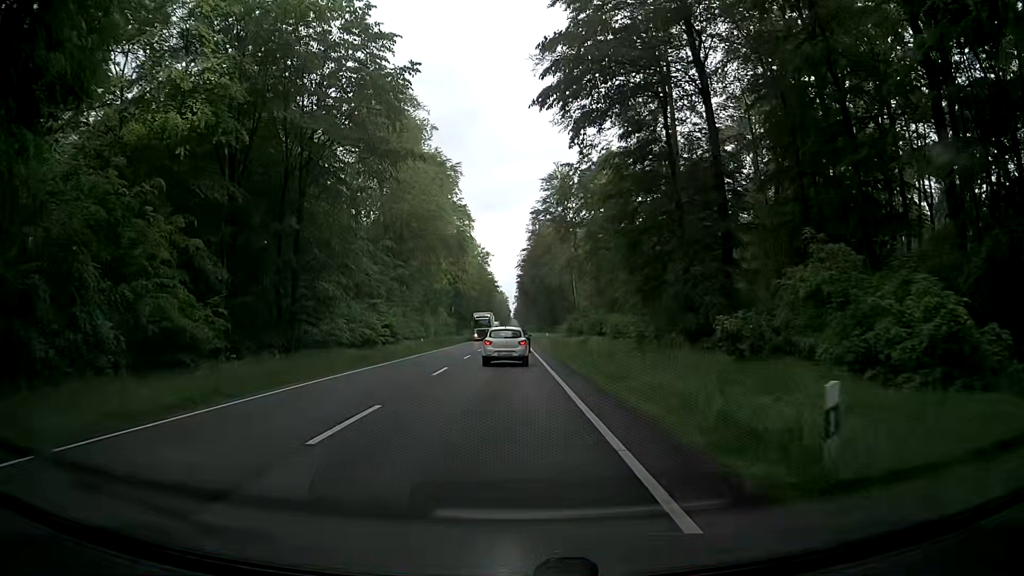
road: primary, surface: asphalt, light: Day
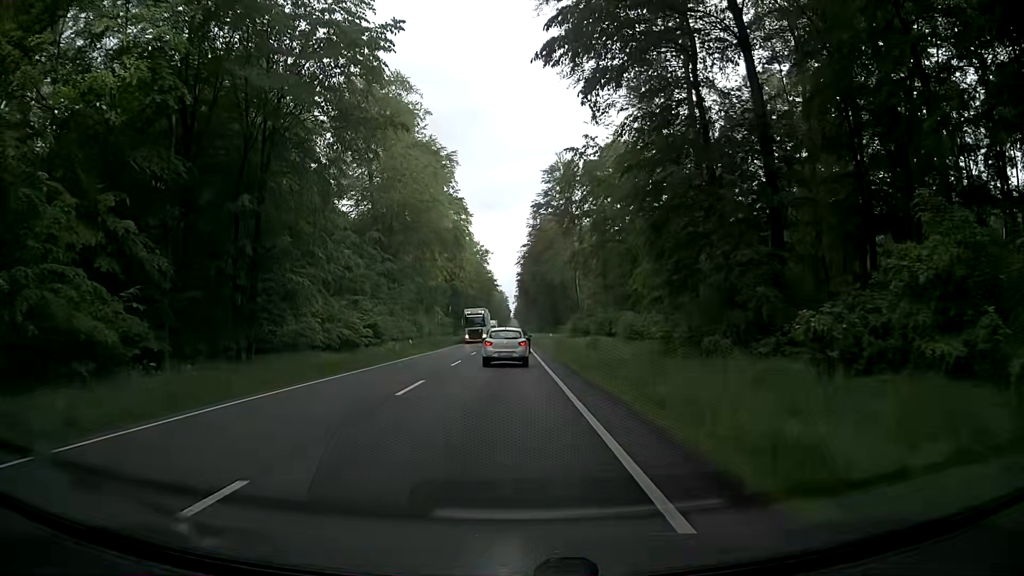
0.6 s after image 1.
(-0.1, +6.0) m; +1°
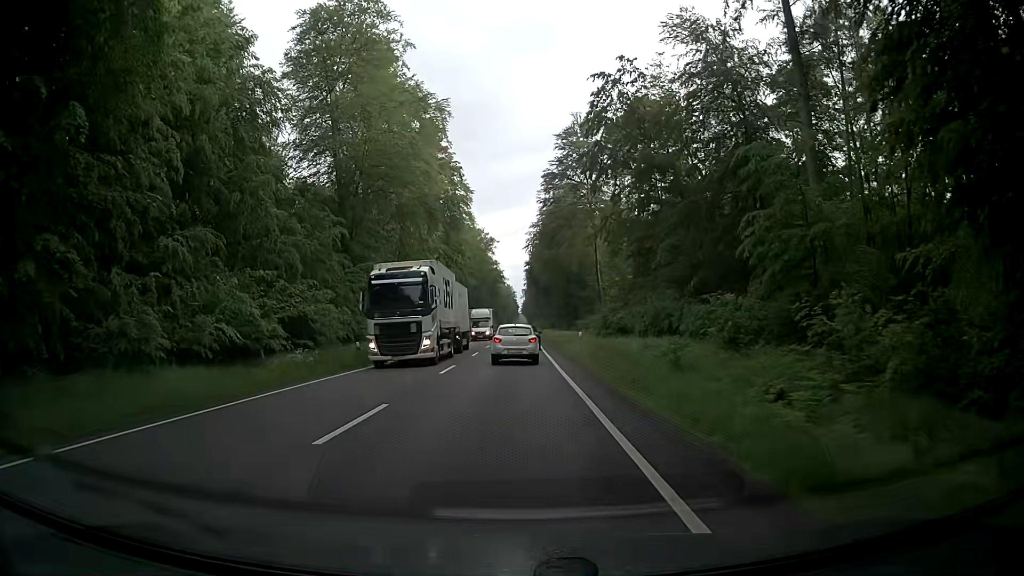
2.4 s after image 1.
(-0.9, +18.3) m; -4°
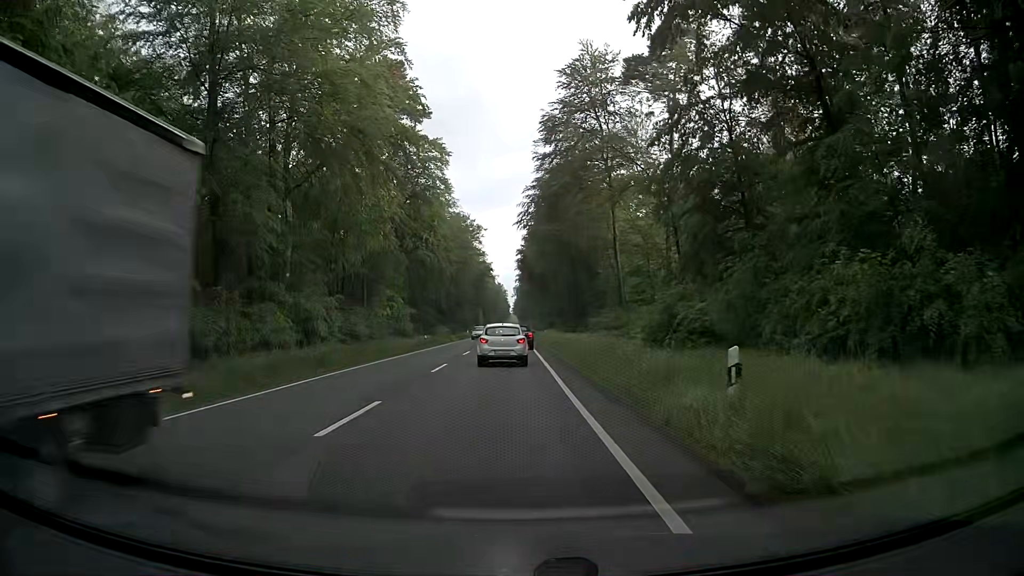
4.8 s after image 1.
(+0.6, +23.7) m; +2°
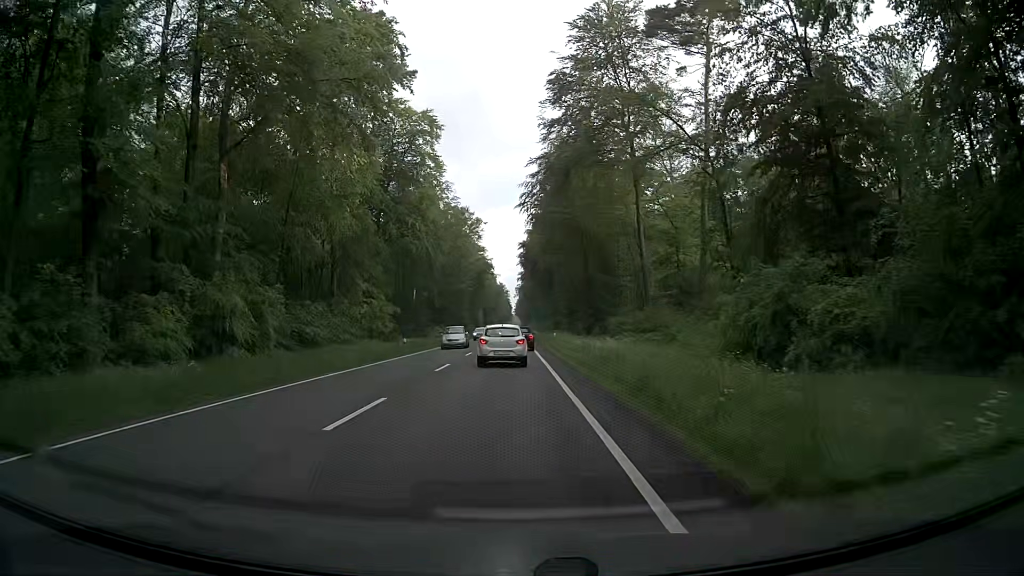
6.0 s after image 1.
(0.0, +11.6) m; +1°
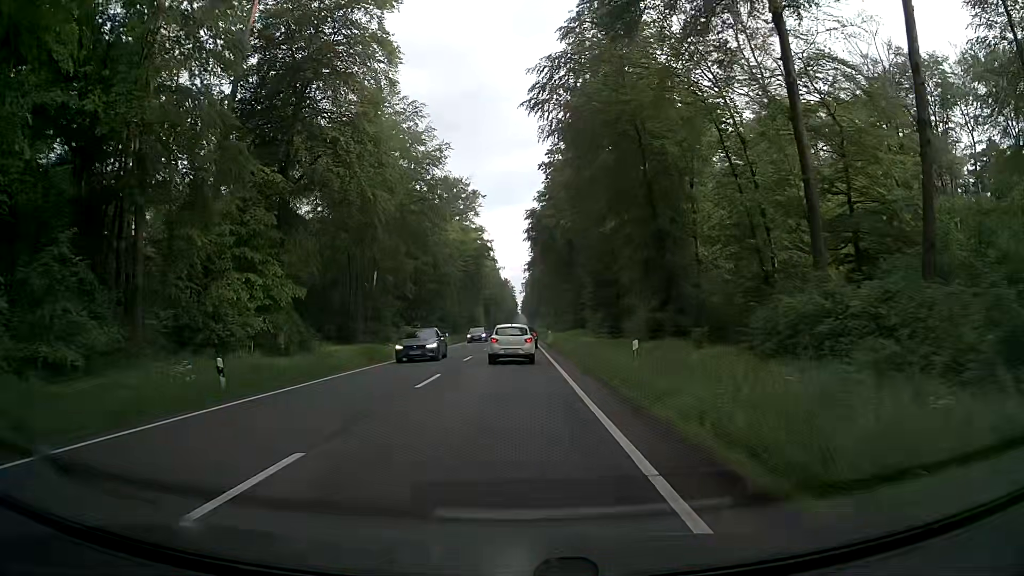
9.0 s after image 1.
(-0.5, +30.0) m; -1°
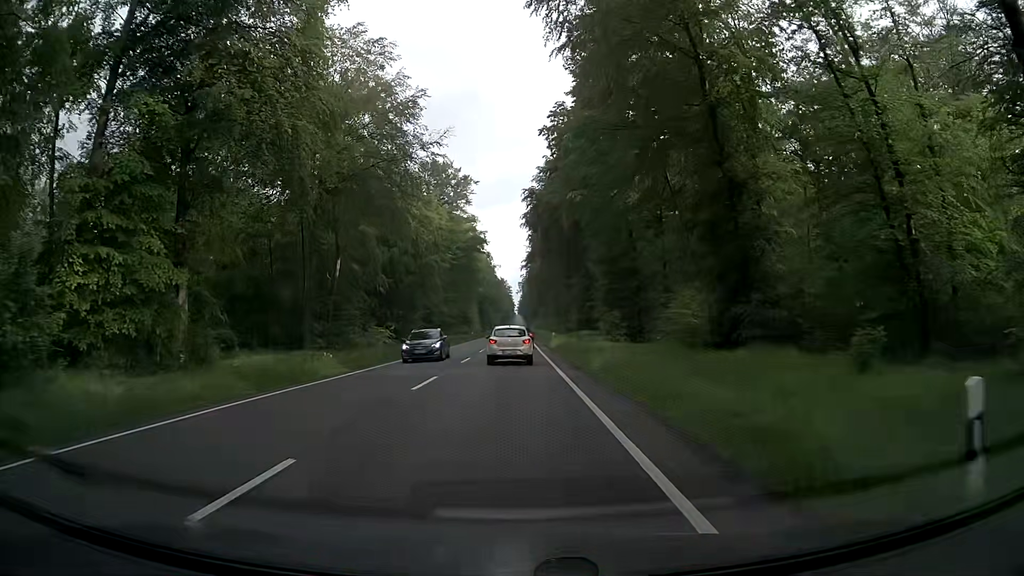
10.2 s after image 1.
(-0.1, +12.7) m; +1°
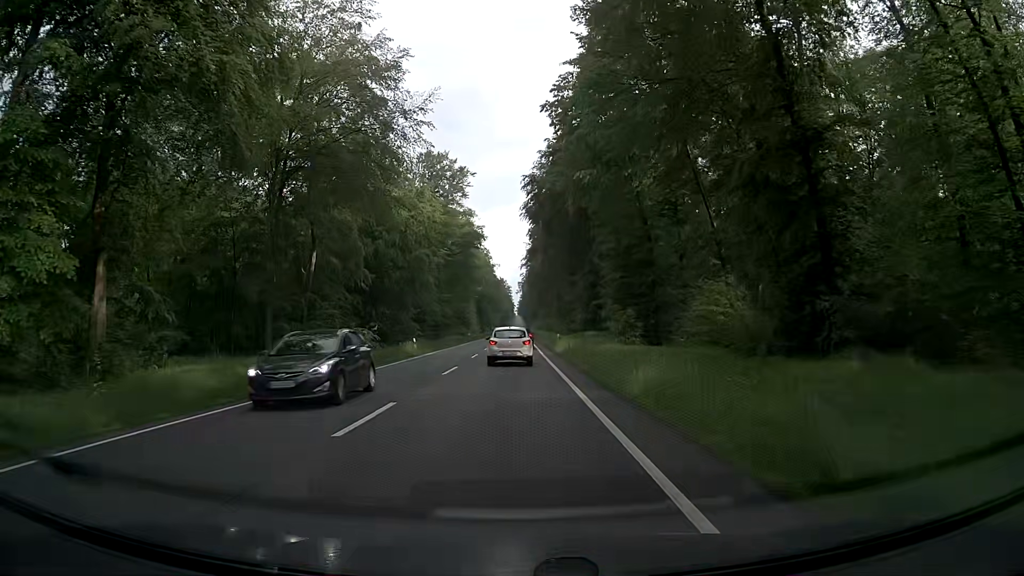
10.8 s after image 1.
(-0.1, +6.5) m; +1°
(0, +10) (0, +20) (-1, +30) (-1, +40) (-1, +50) (-1, +60) (-2, +70) (-2, +80) (-2, +90) (-2, +100) m
